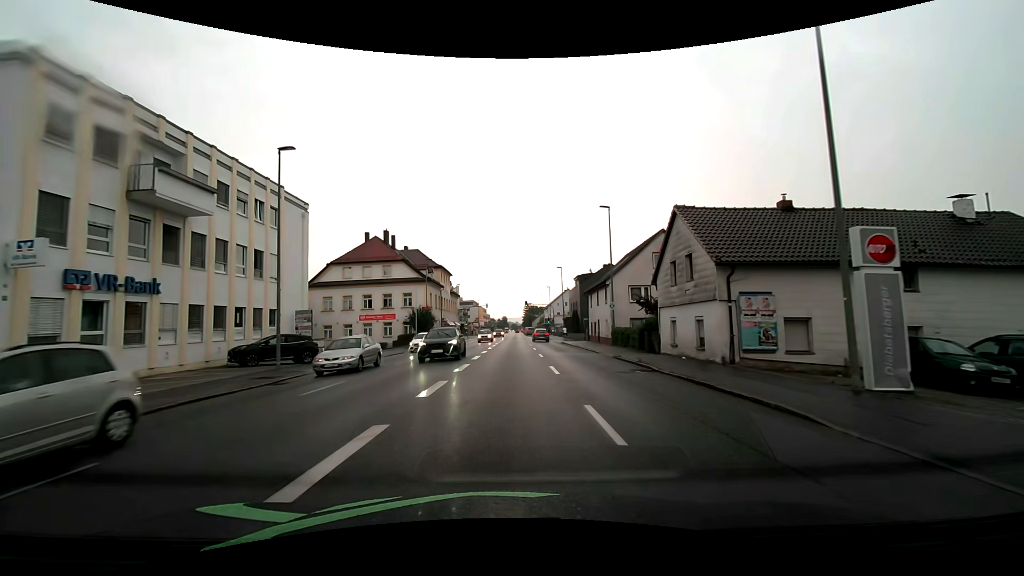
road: tertiary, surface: asphalt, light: Day
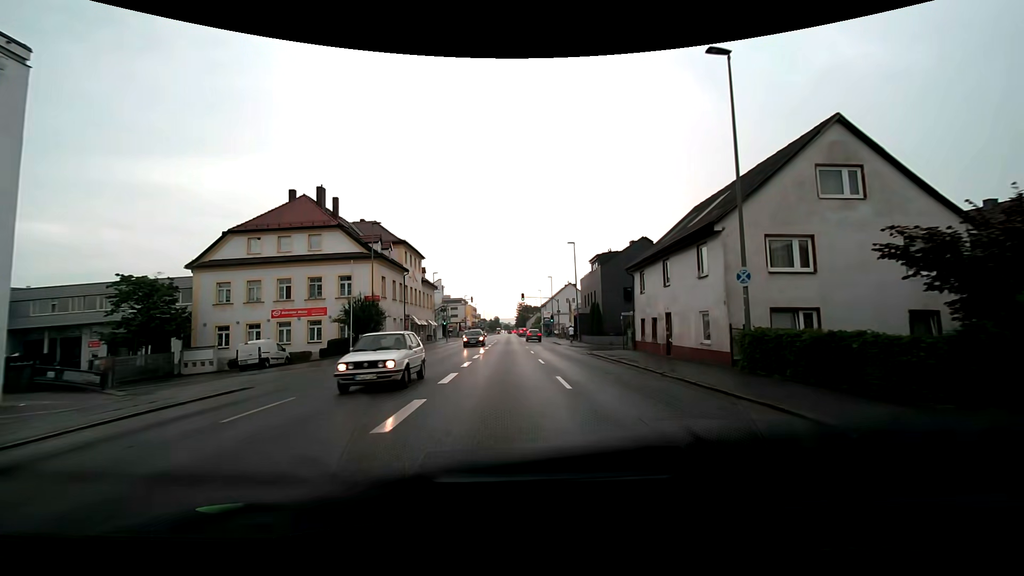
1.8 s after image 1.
(+0.1, +21.5) m; +1°
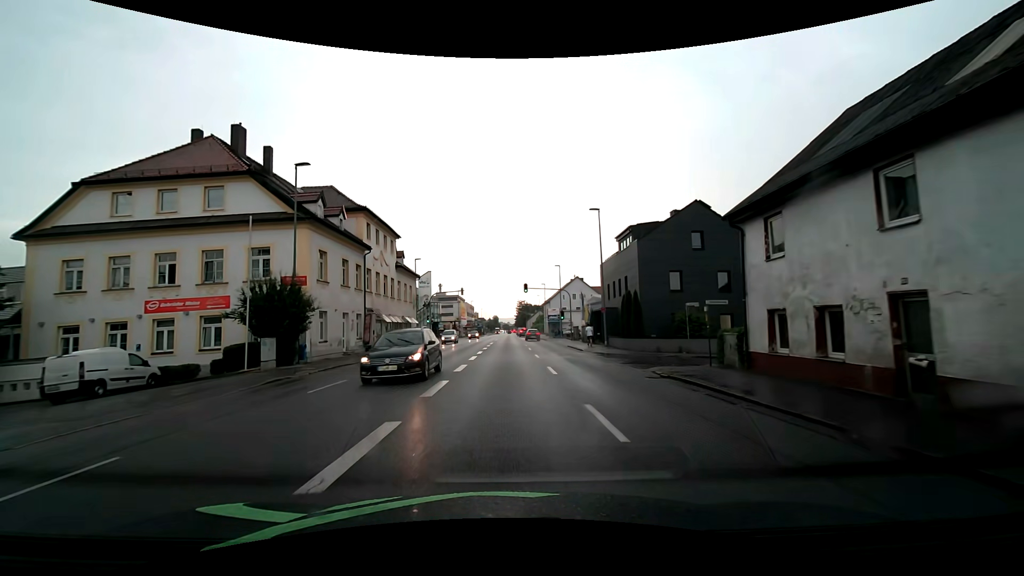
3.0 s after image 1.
(0.0, +14.4) m; 0°
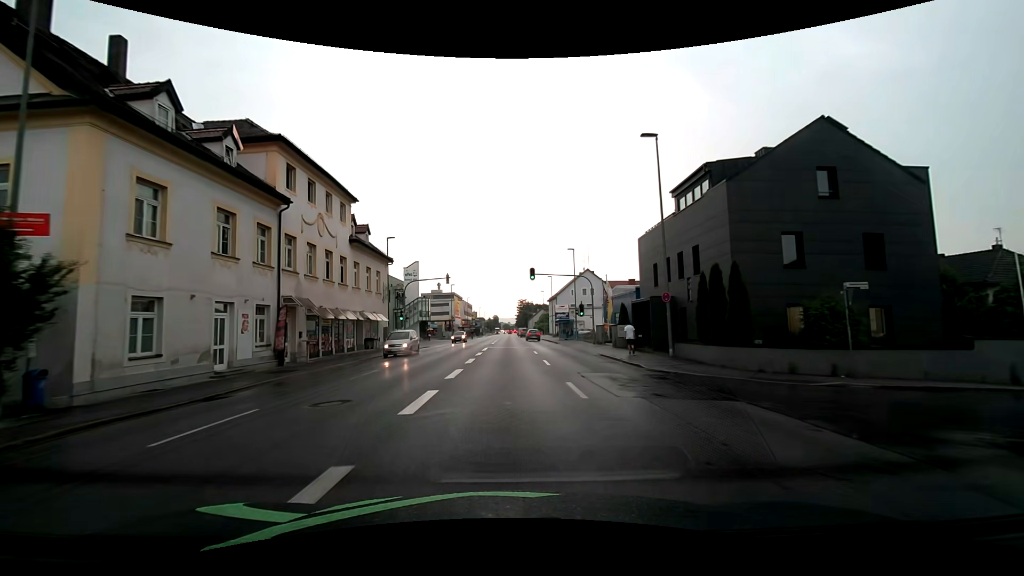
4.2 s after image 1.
(0.0, +14.5) m; 0°
